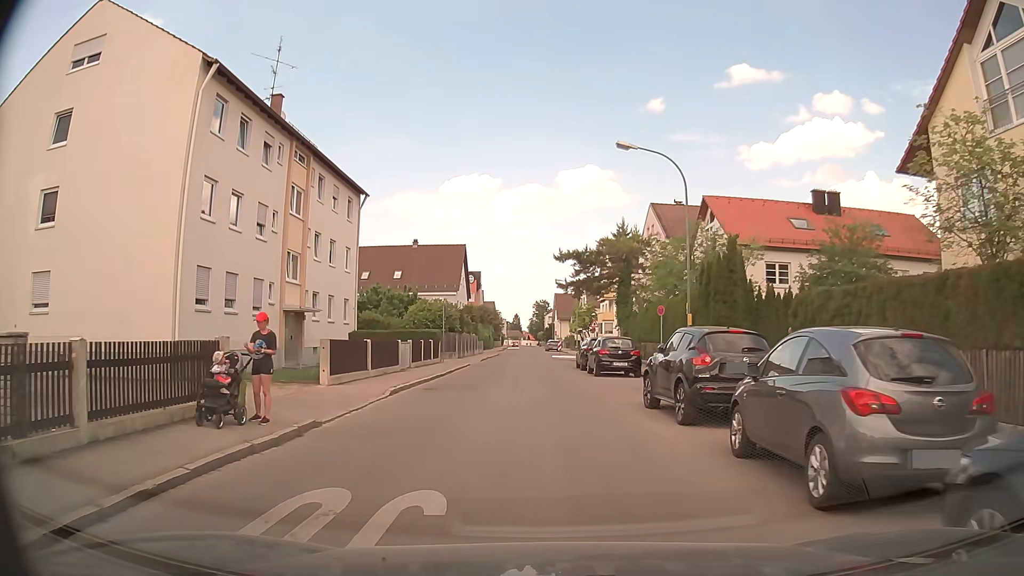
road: unclassified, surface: asphalt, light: Day
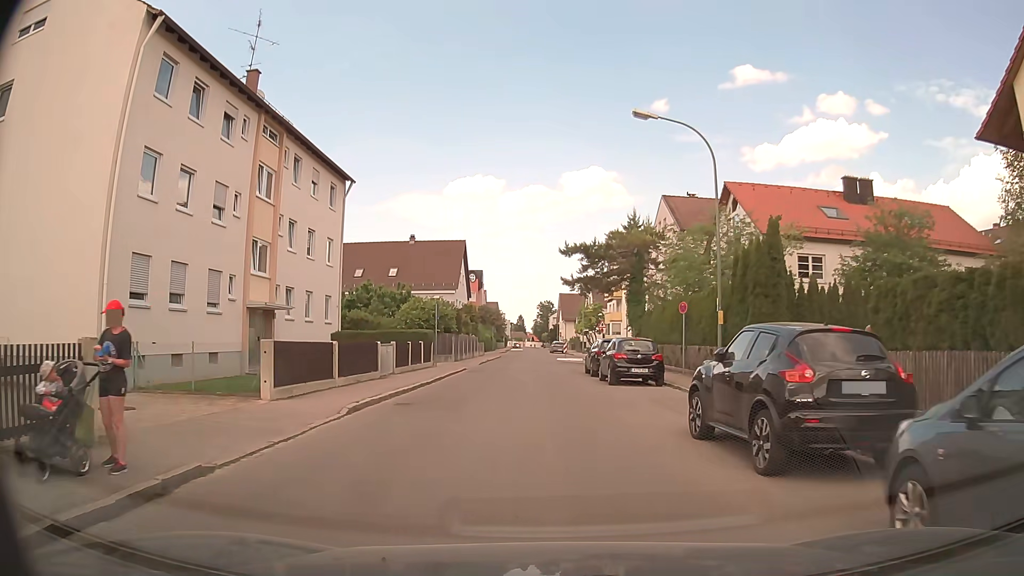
(0.0, +3.9) m; -1°
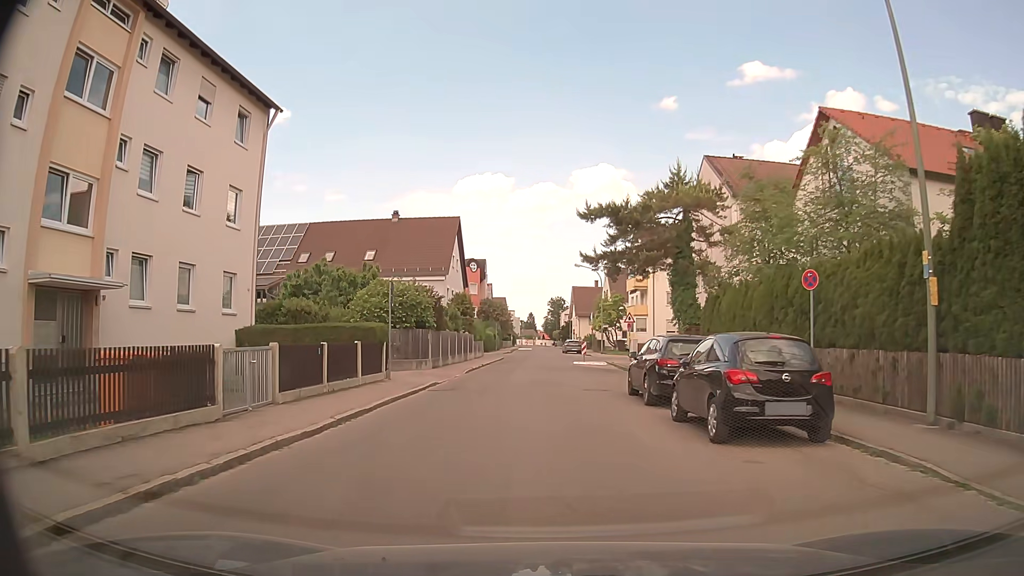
(0.0, +12.0) m; -1°
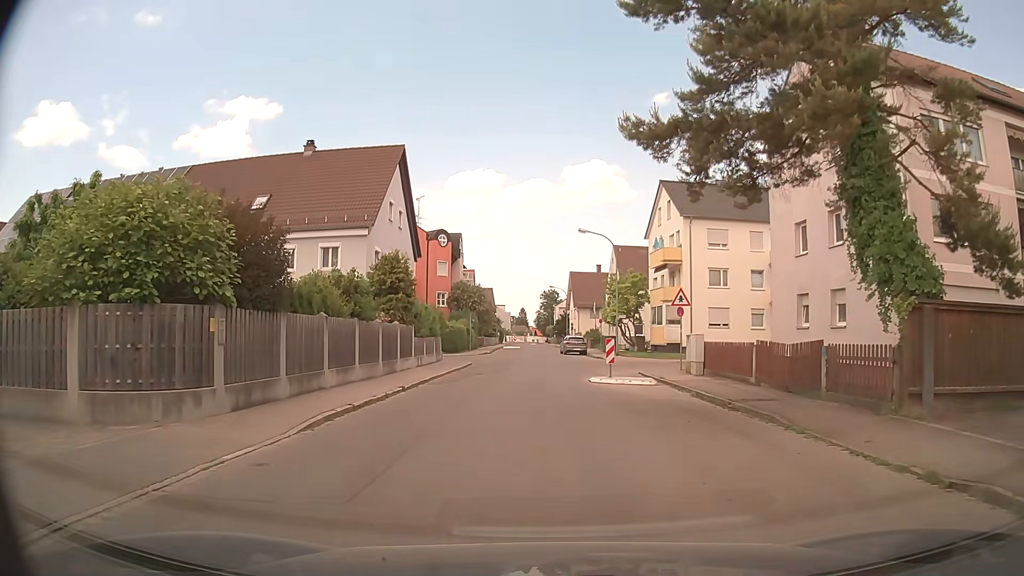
(+0.1, +19.6) m; 0°
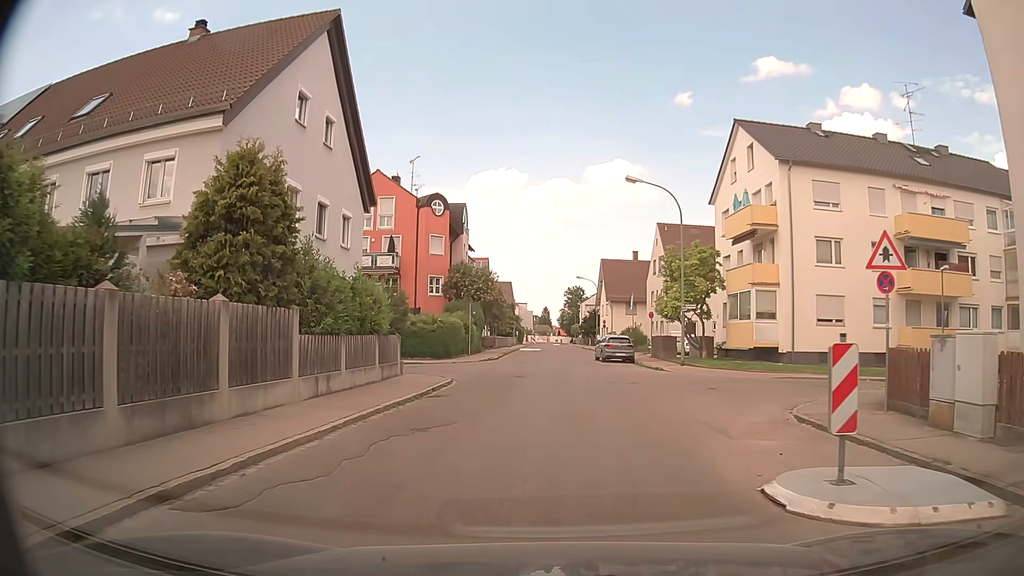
(-0.2, +15.5) m; -1°
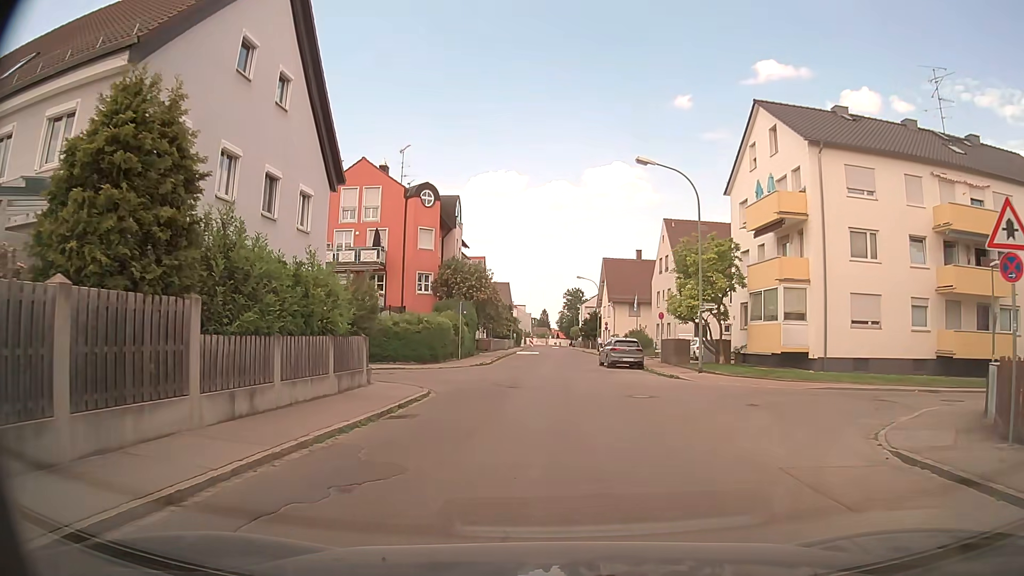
(0.0, +3.9) m; -1°
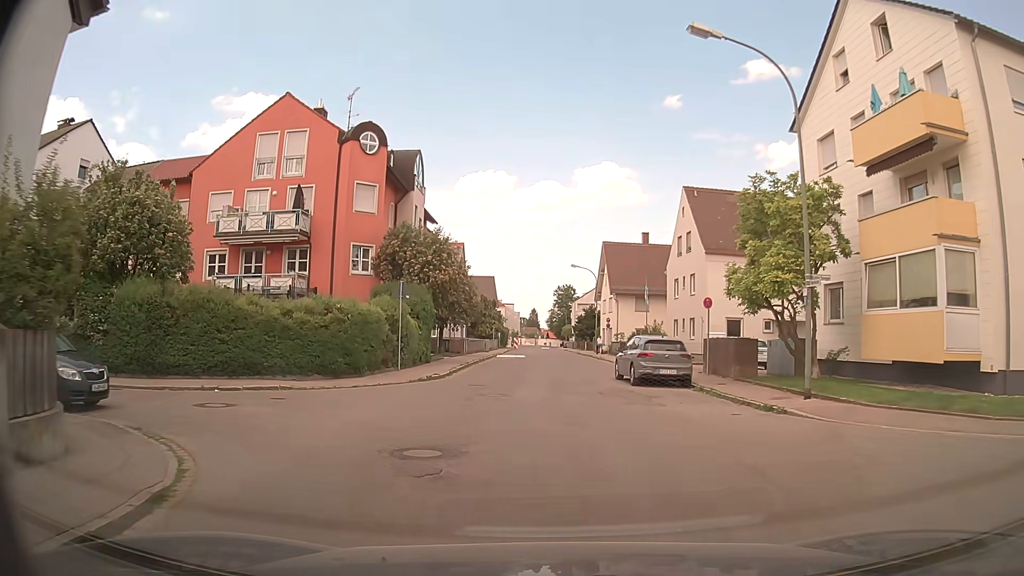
(+0.3, +12.7) m; +2°
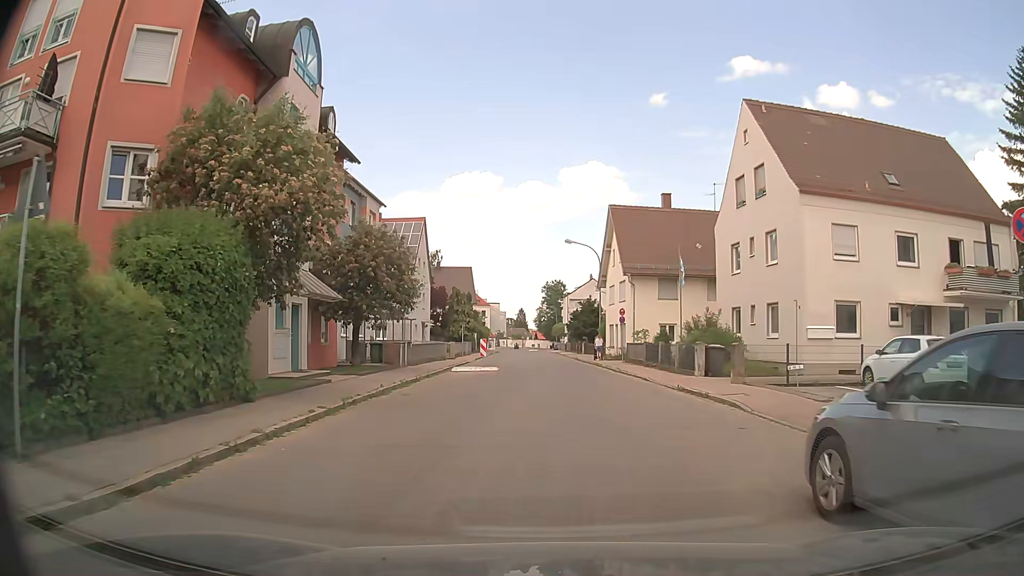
(0.0, +17.6) m; +1°
(0, +10) (+1, +20) (+1, +30) (+1, +40) (0, +50) (0, +60) (-1, +70) (-1, +80) (-1, +90) (-2, +100) m
